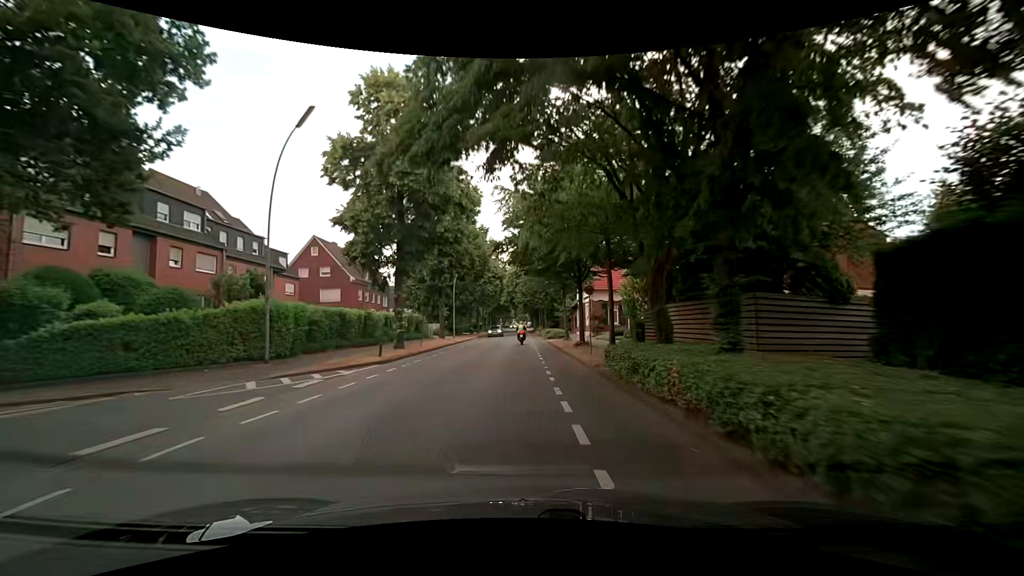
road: secondary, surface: asphalt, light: Day
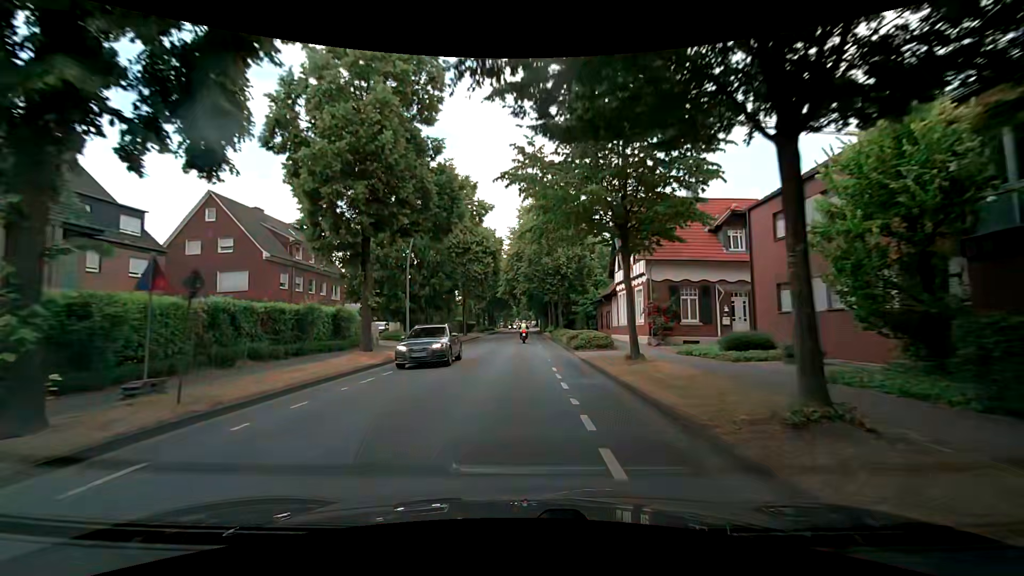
(-0.2, +21.9) m; -2°
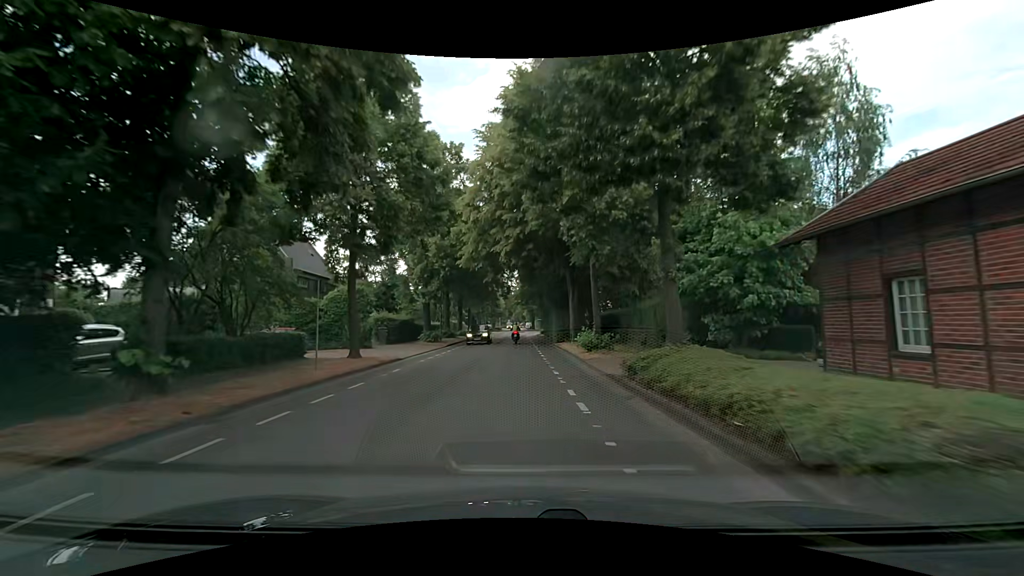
(+0.6, +35.9) m; +1°
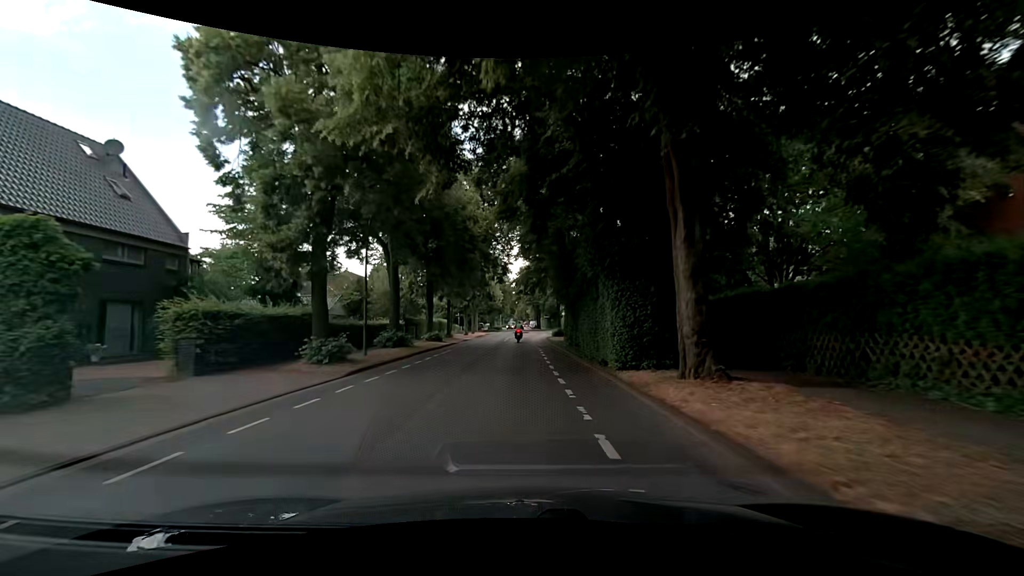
(+0.2, +21.3) m; 0°
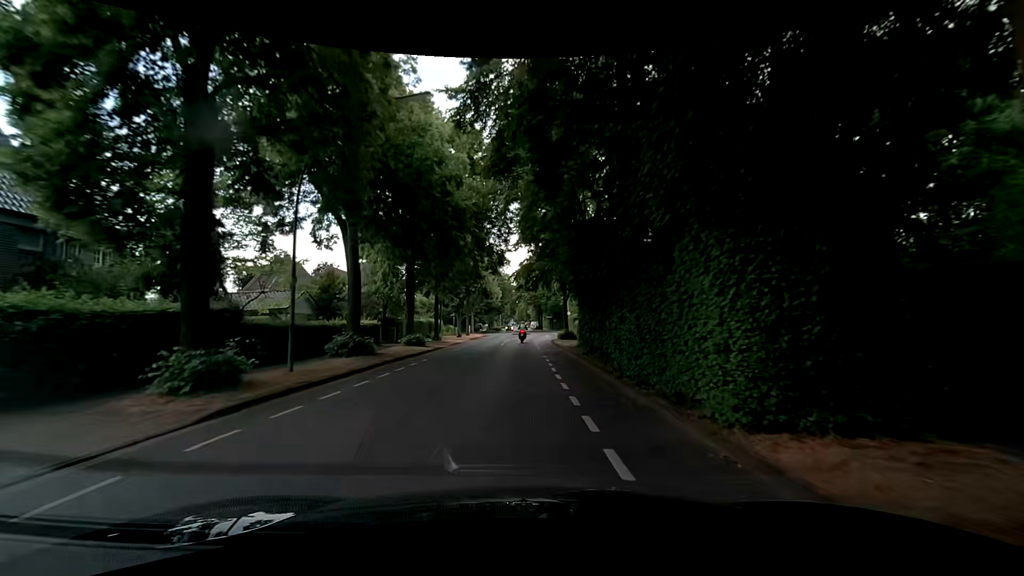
(0.0, +7.1) m; -1°
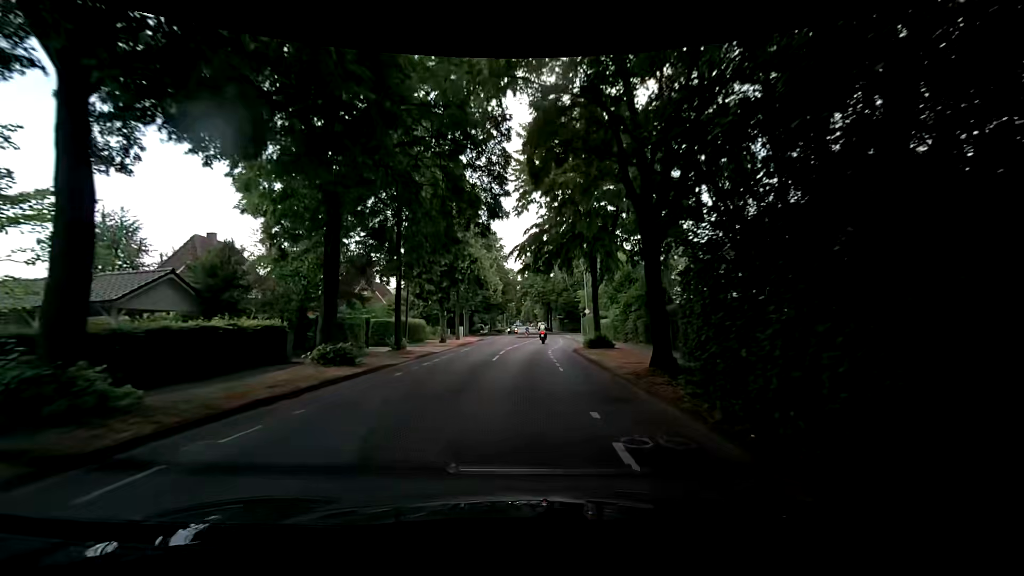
(0.0, +14.0) m; -1°
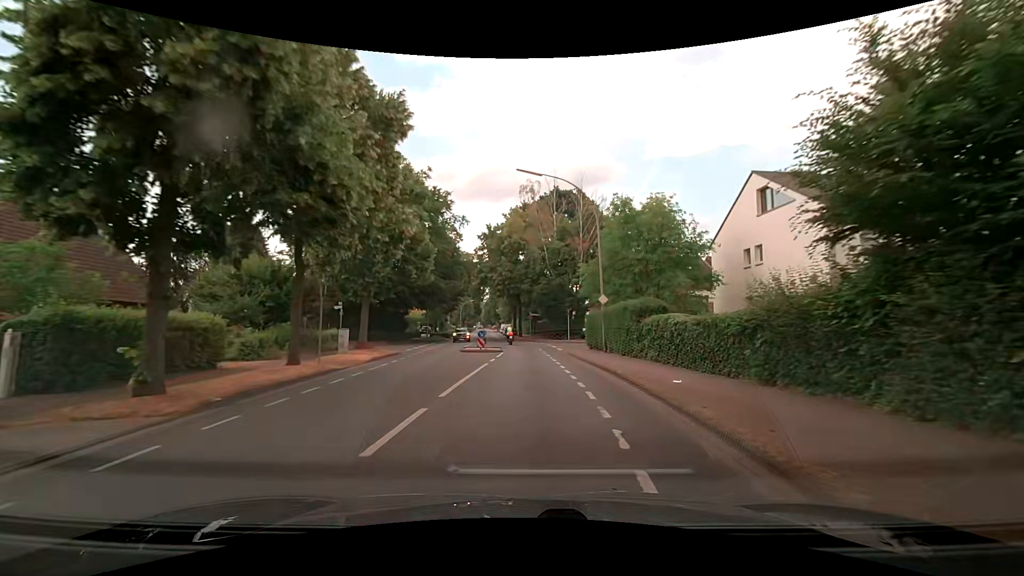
(+0.4, +27.7) m; +4°
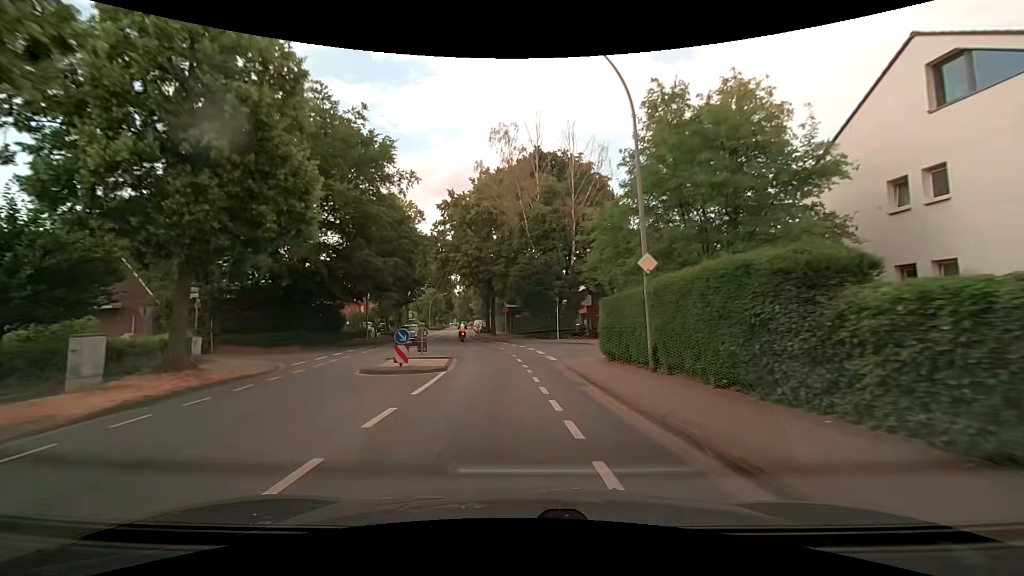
(+0.5, +13.9) m; +3°
(0, +10) (-1, +20) (-3, +30) (-5, +40) (-6, +49) (-8, +59) (-9, +69) (-10, +79) (-11, +89) (-12, +99) m
